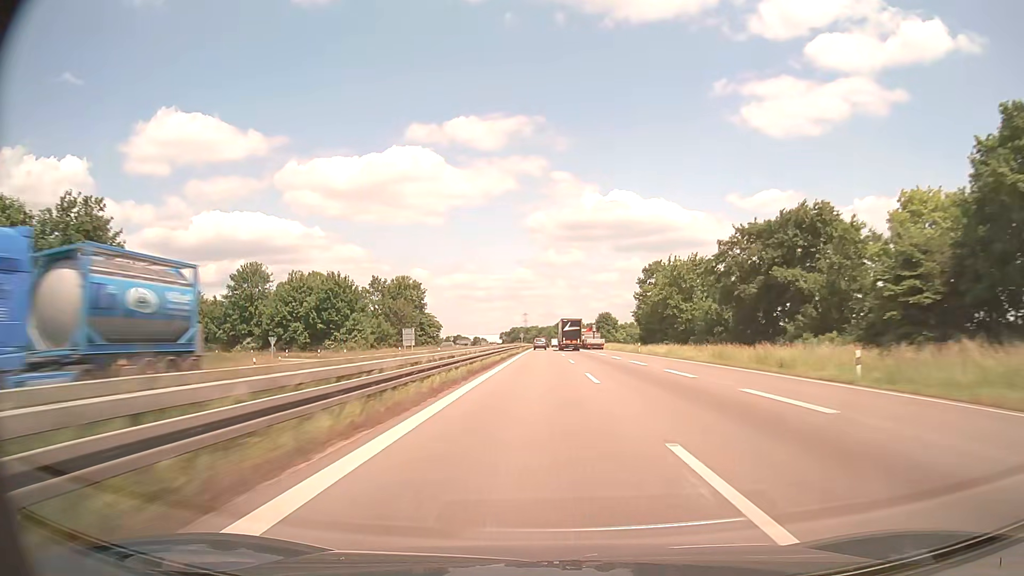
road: trunk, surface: asphalt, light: Day
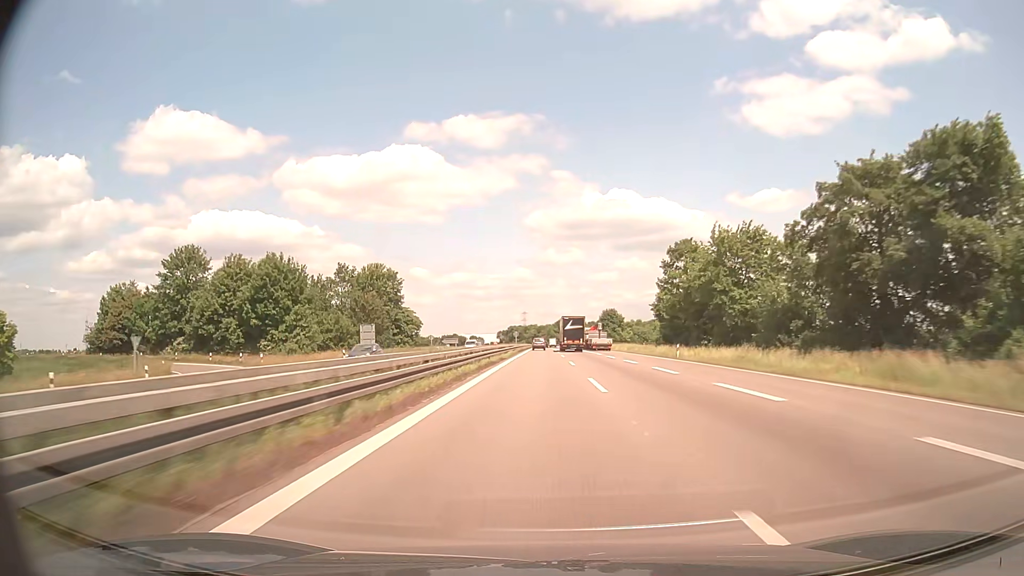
(0.0, +21.3) m; 0°
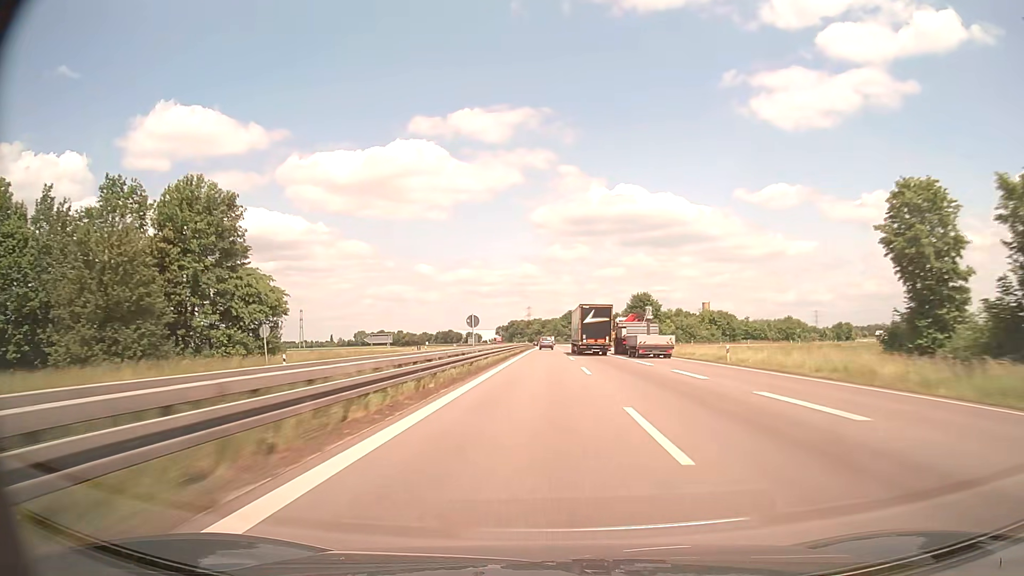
(-0.2, +63.9) m; 0°
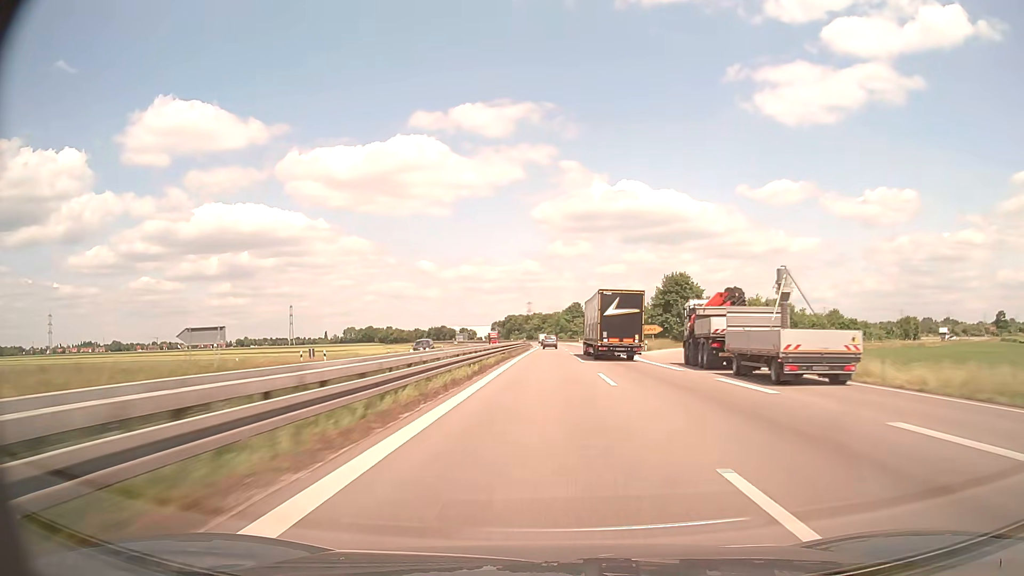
(-0.2, +42.1) m; 0°
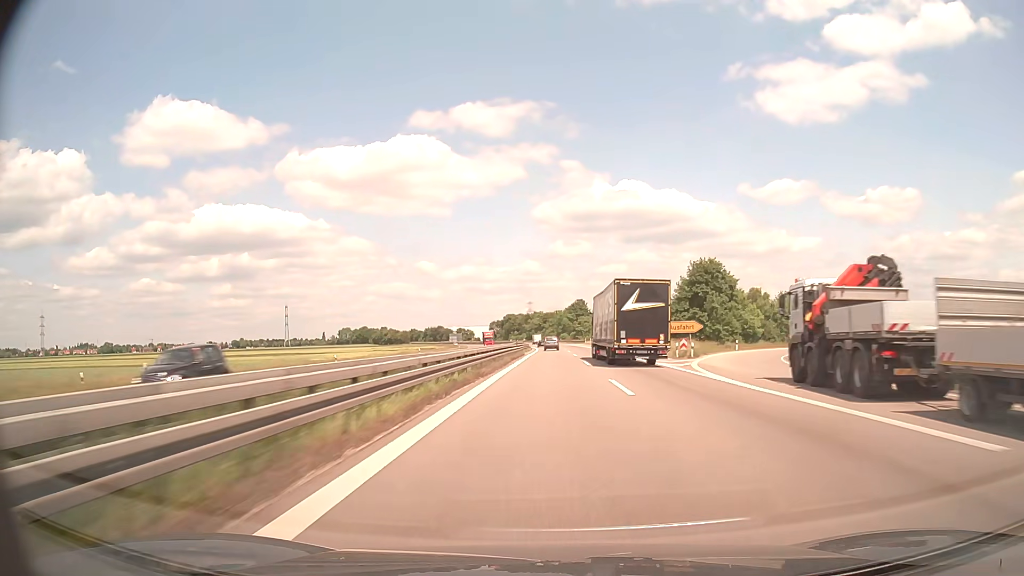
(0.0, +20.8) m; 0°
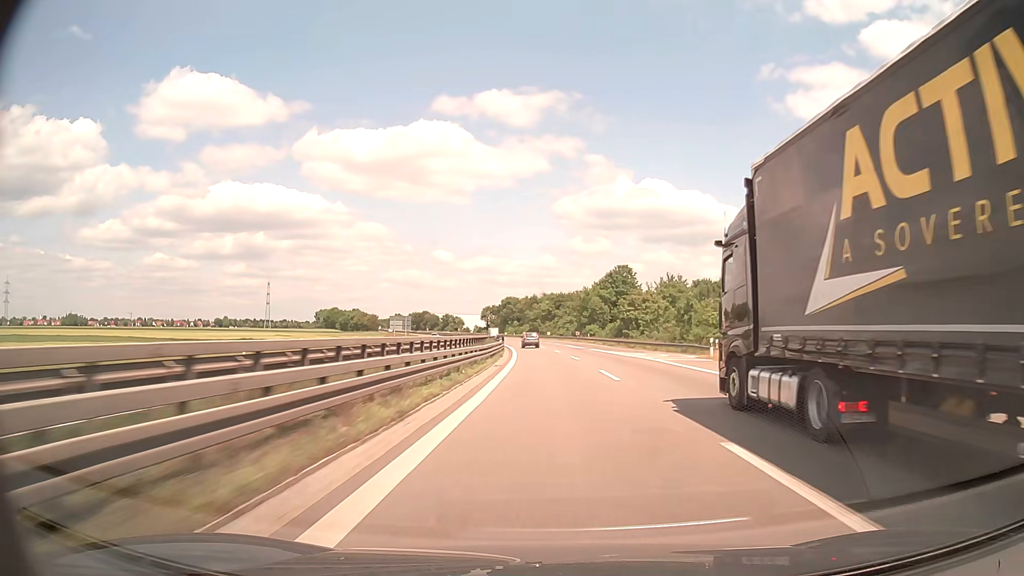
(-0.1, +103.4) m; -1°
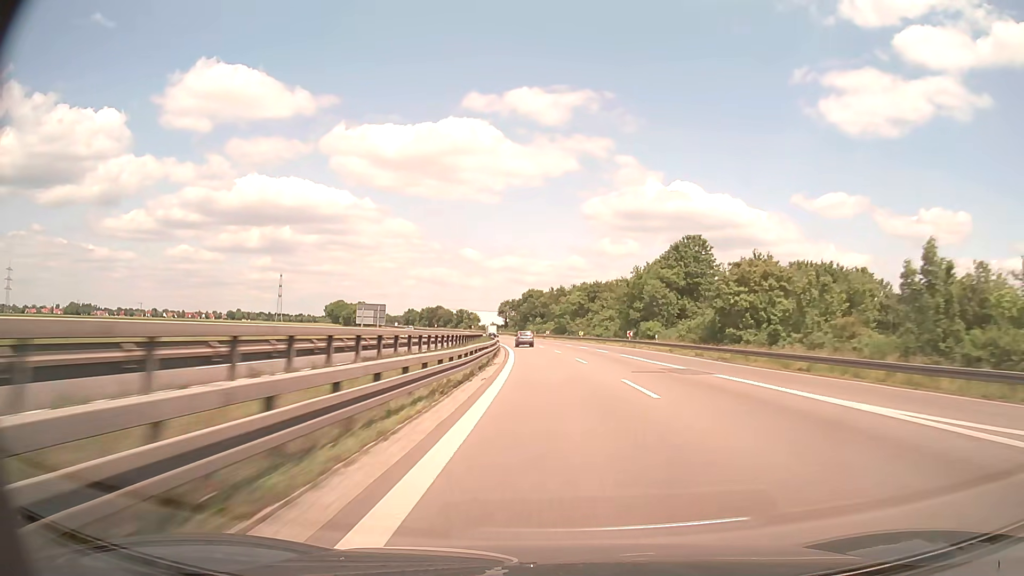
(-0.9, +41.3) m; -2°
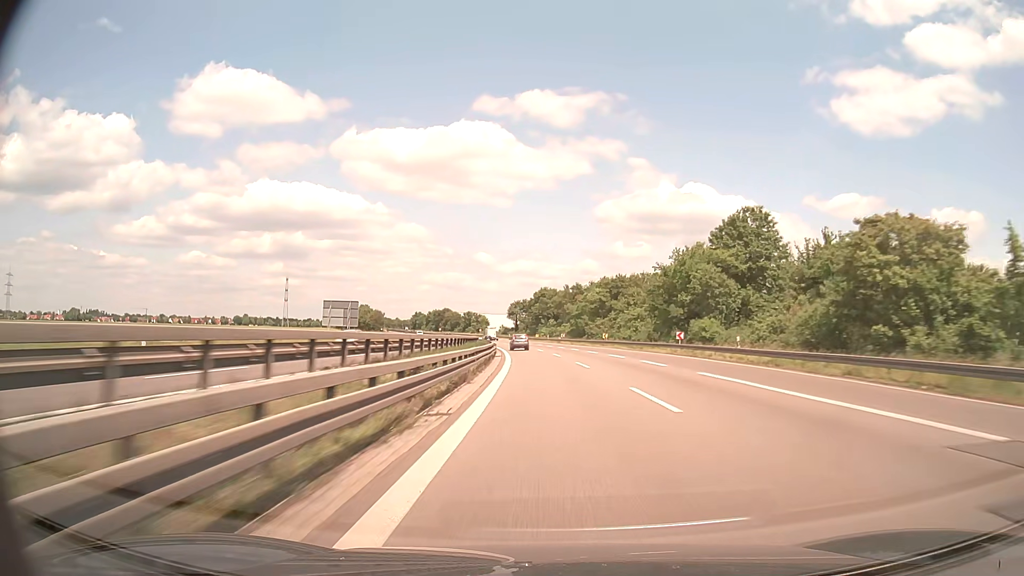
(-0.2, +20.6) m; -1°
(0, +10) (0, +20) (-1, +30) (-1, +40) (-2, +50) (-2, +60) (-3, +70) (-4, +80) (-5, +90) (-6, +100) m
